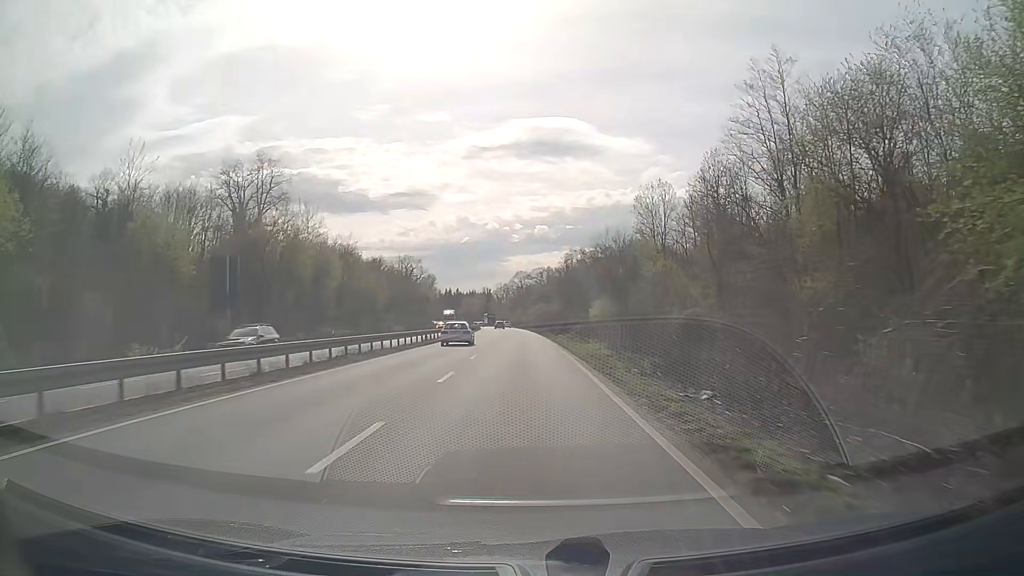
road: trunk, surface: asphalt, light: Day
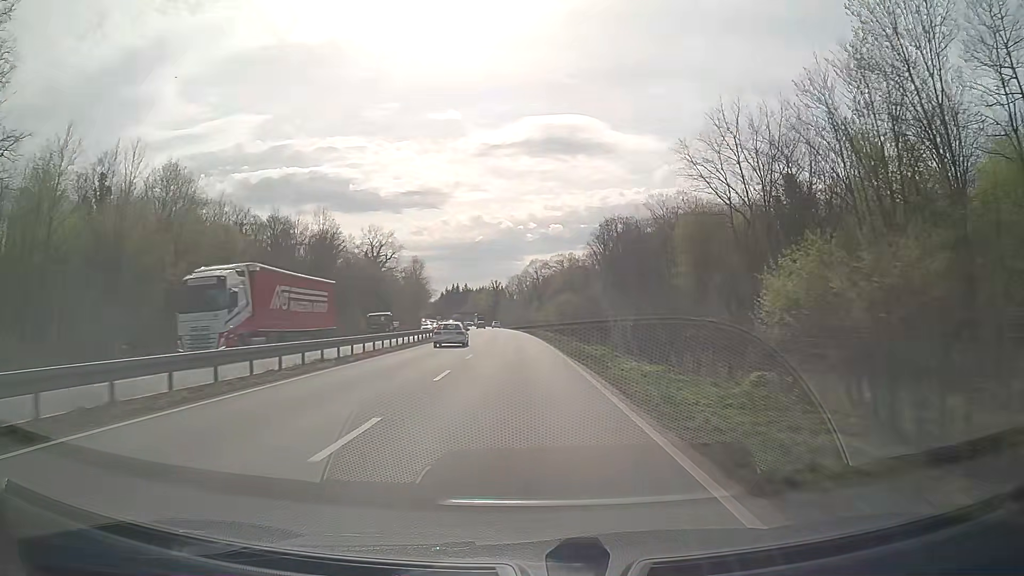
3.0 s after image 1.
(-0.7, +62.8) m; -1°
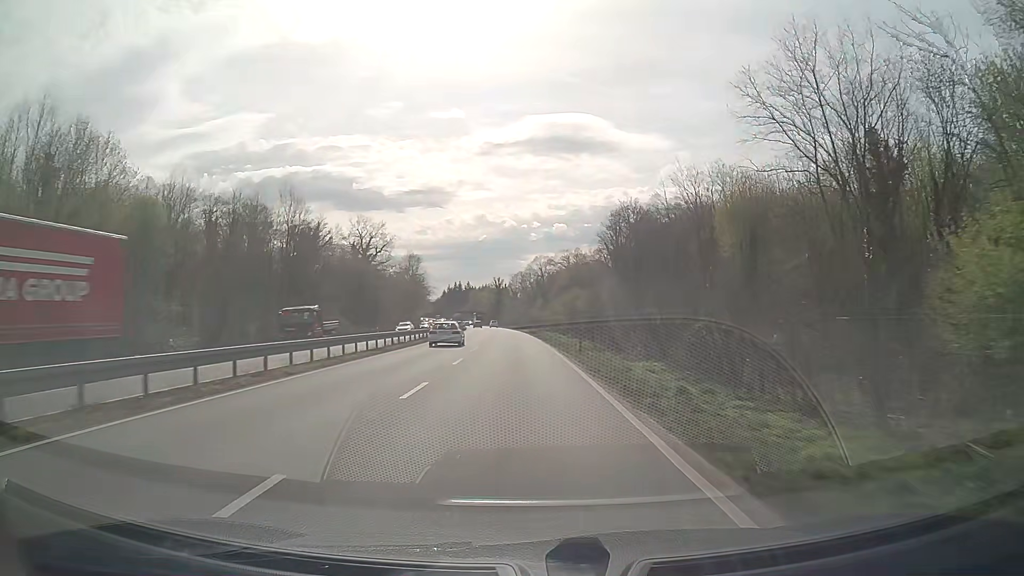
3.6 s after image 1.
(0.0, +12.8) m; 0°
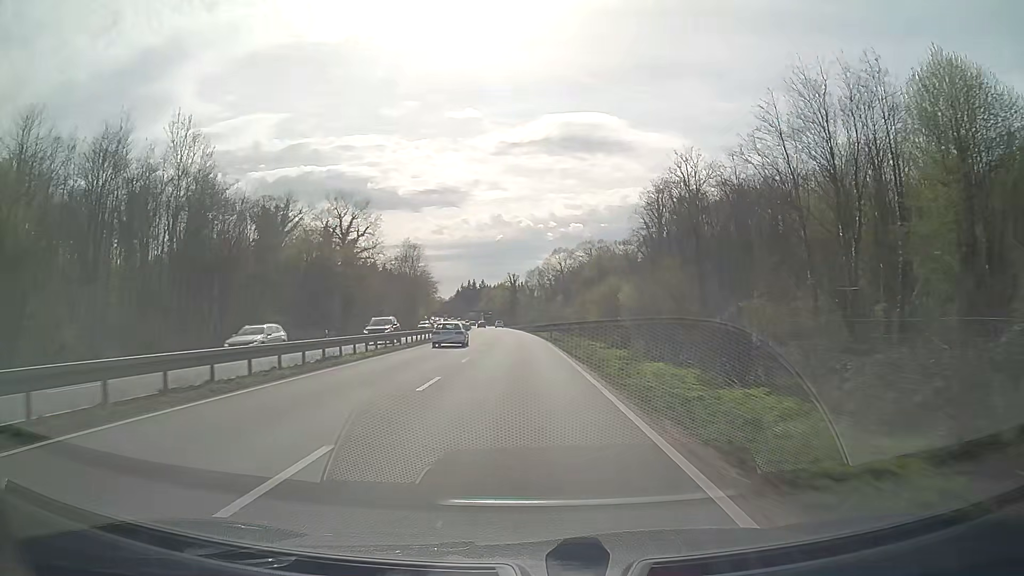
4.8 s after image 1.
(-0.3, +25.6) m; -1°
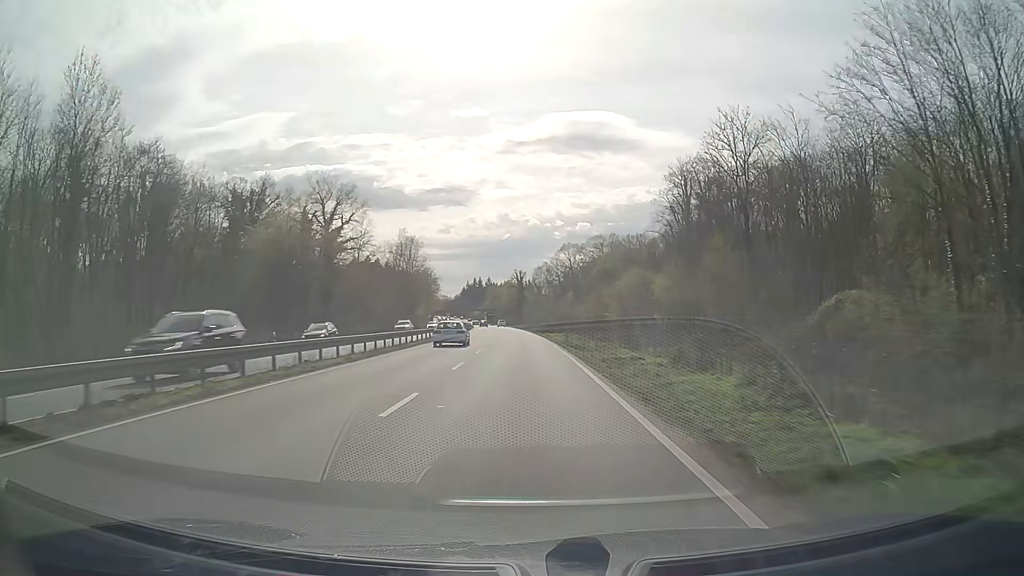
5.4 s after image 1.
(-0.1, +12.8) m; -1°
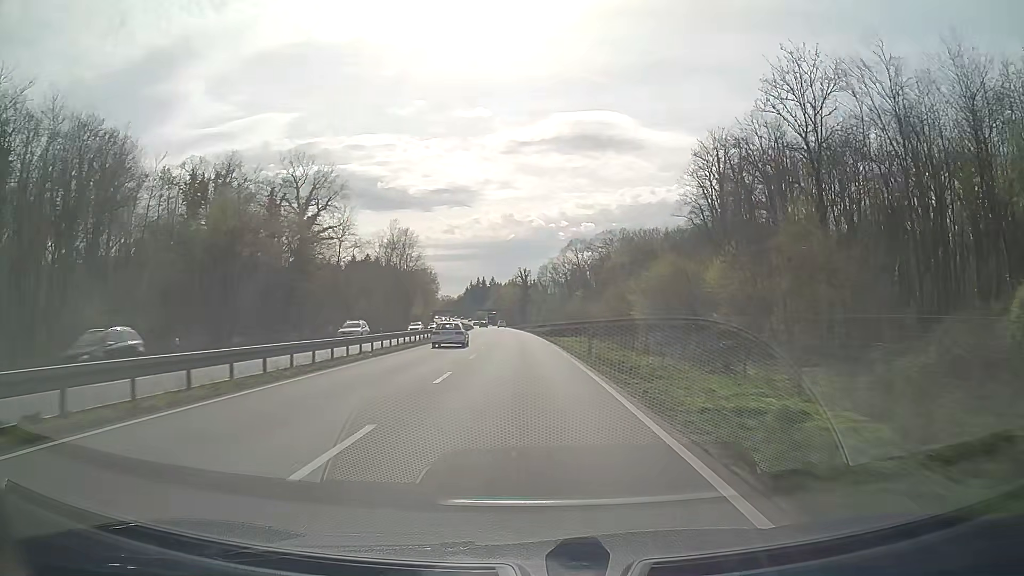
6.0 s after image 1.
(0.0, +12.8) m; 0°
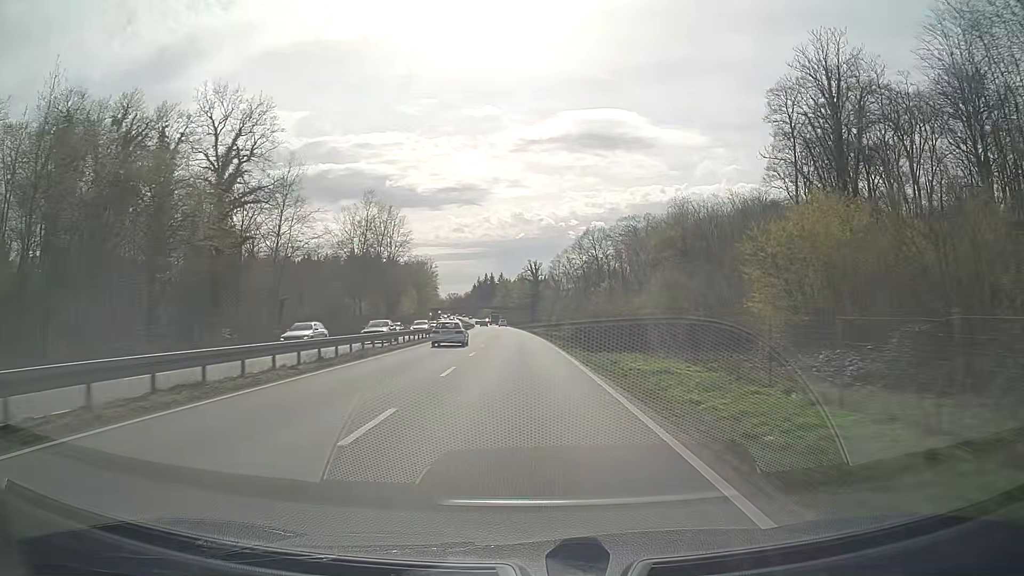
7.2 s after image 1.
(-0.2, +25.5) m; -1°
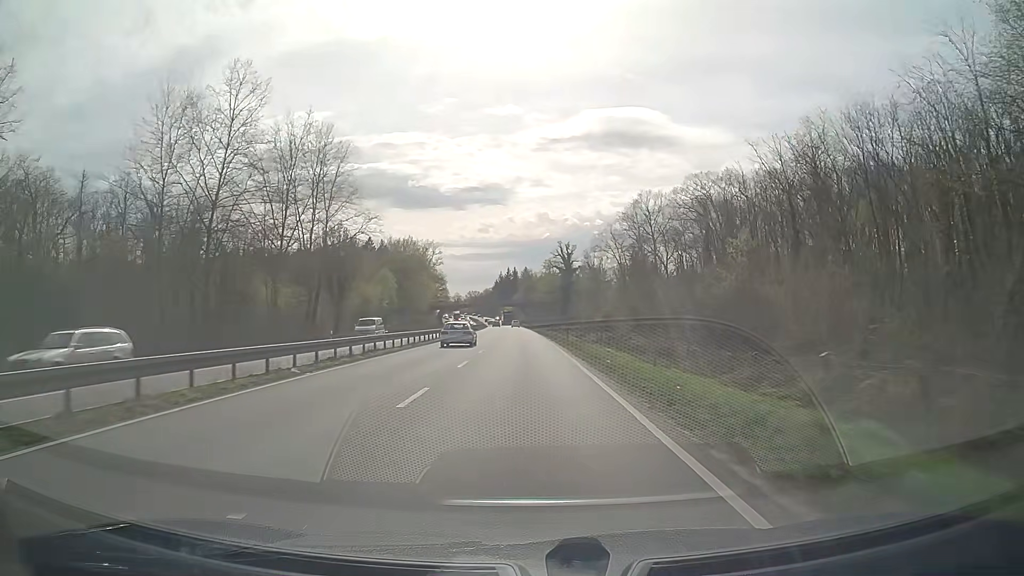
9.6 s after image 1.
(-1.1, +50.9) m; -2°
(0, +10) (0, +20) (0, +30) (0, +40) (-1, +50) (-1, +60) (-1, +70) (-2, +80) (-2, +90) (-2, +100) m
